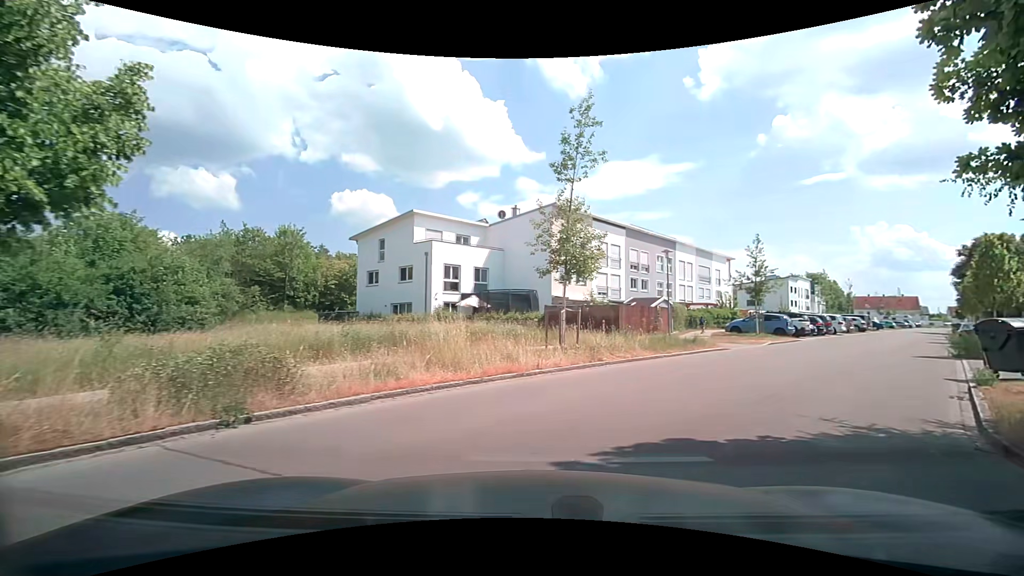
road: residential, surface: asphalt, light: Day
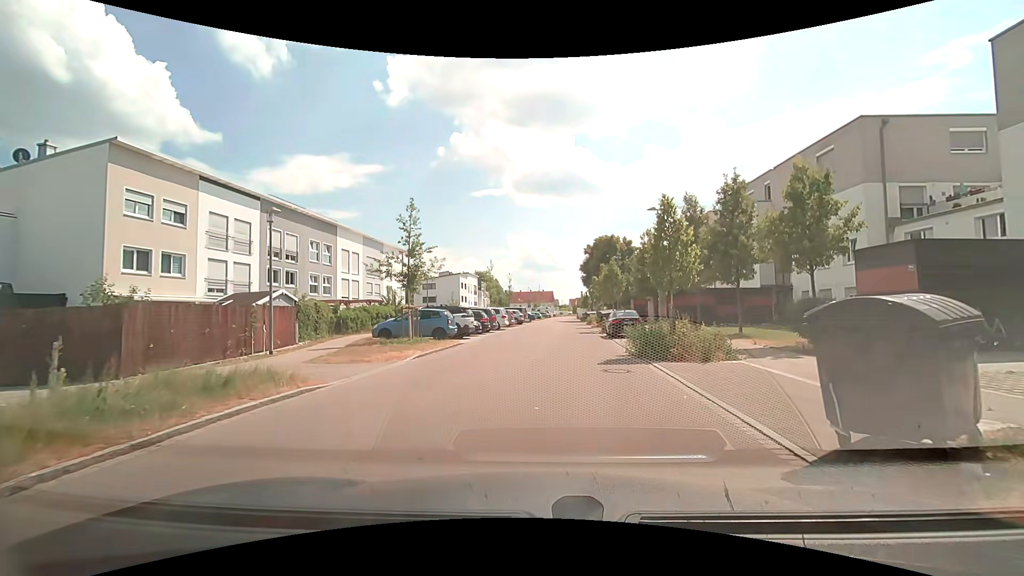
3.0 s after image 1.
(+4.7, +10.7) m; +36°
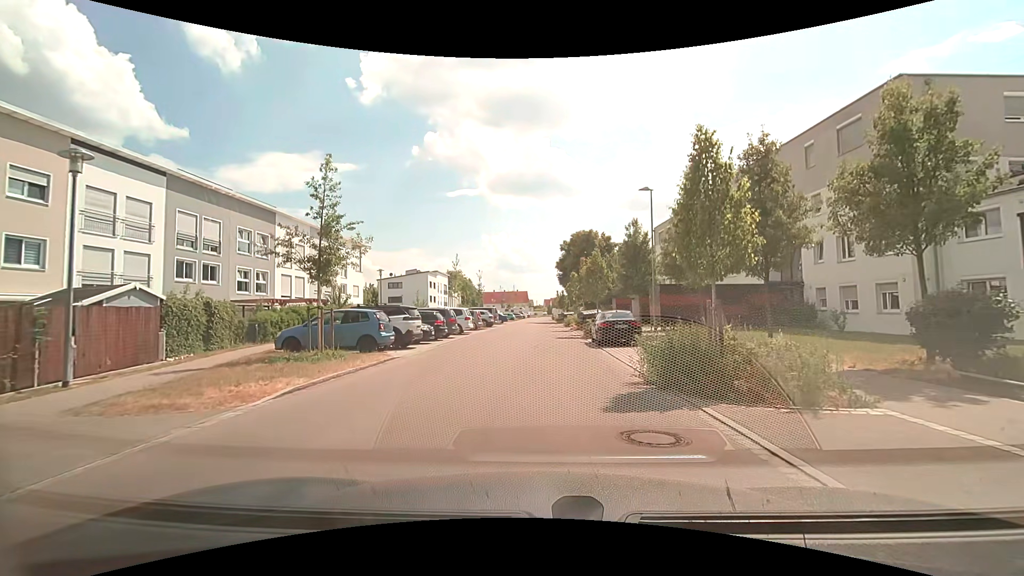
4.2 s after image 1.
(+0.2, +6.2) m; +3°
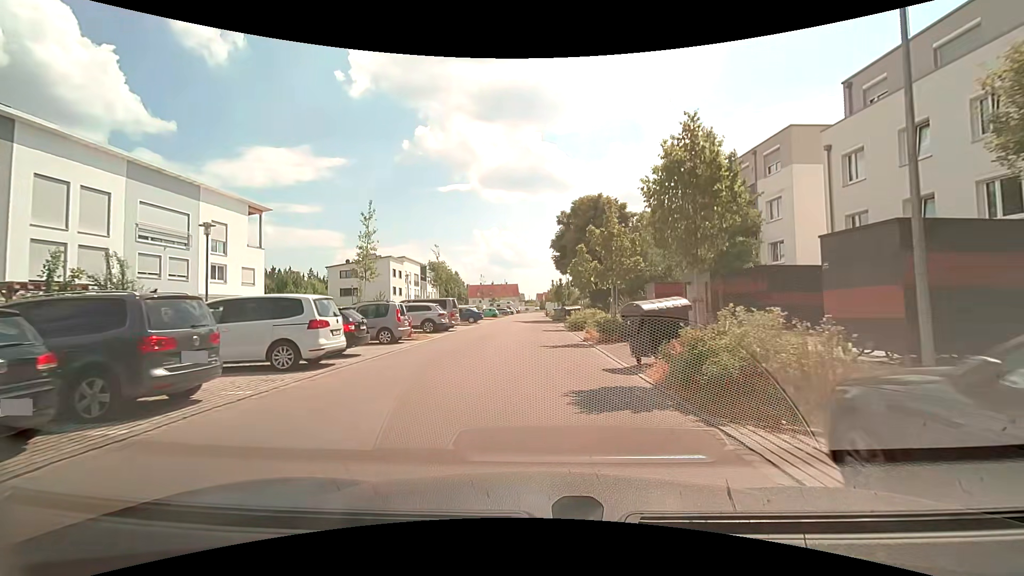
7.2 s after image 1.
(+0.3, +20.4) m; +1°
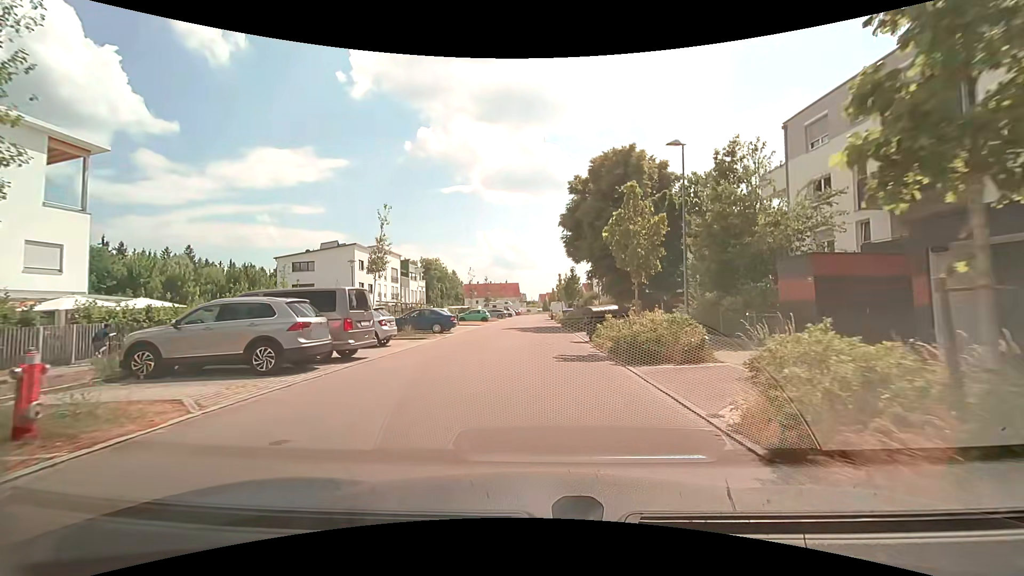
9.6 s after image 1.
(-0.2, +16.5) m; -1°
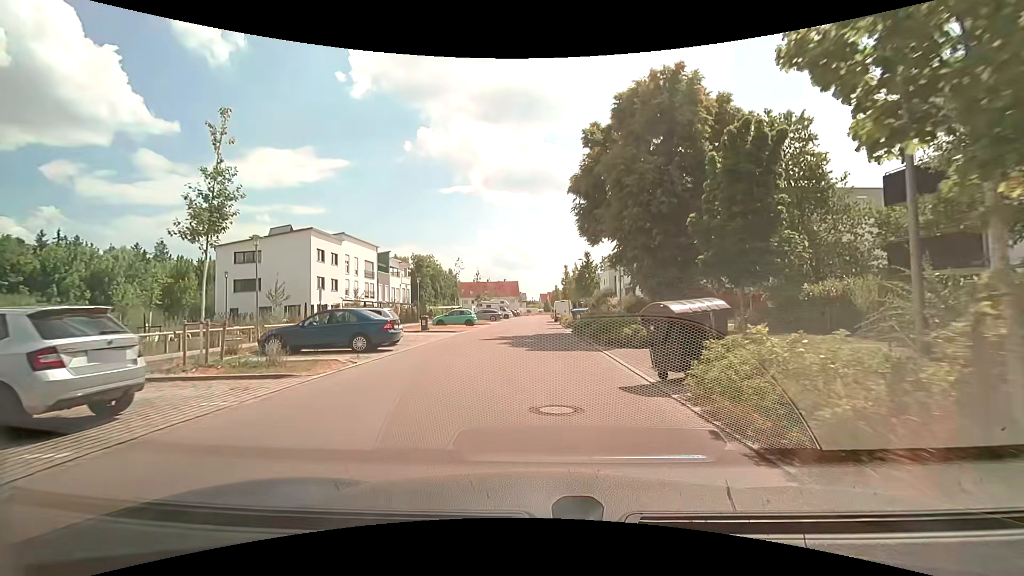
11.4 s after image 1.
(+0.1, +12.5) m; +1°
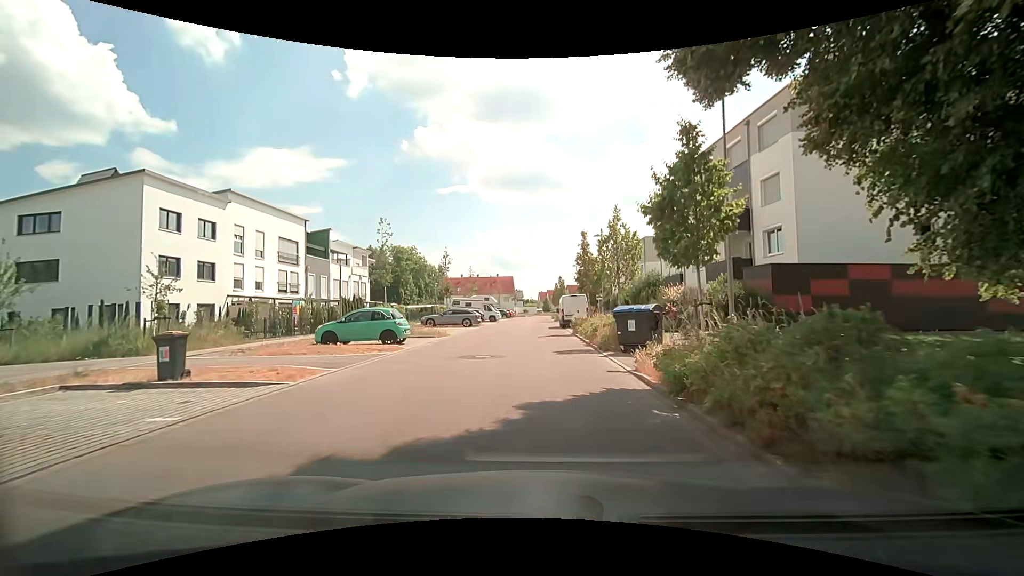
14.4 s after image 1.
(-0.1, +21.5) m; 0°
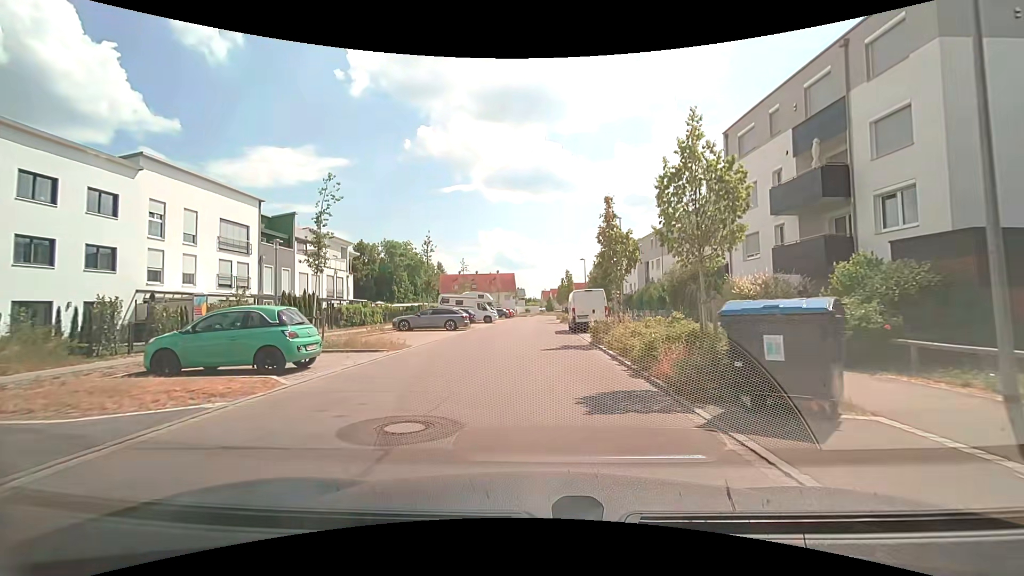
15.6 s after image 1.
(-0.1, +8.9) m; -1°
